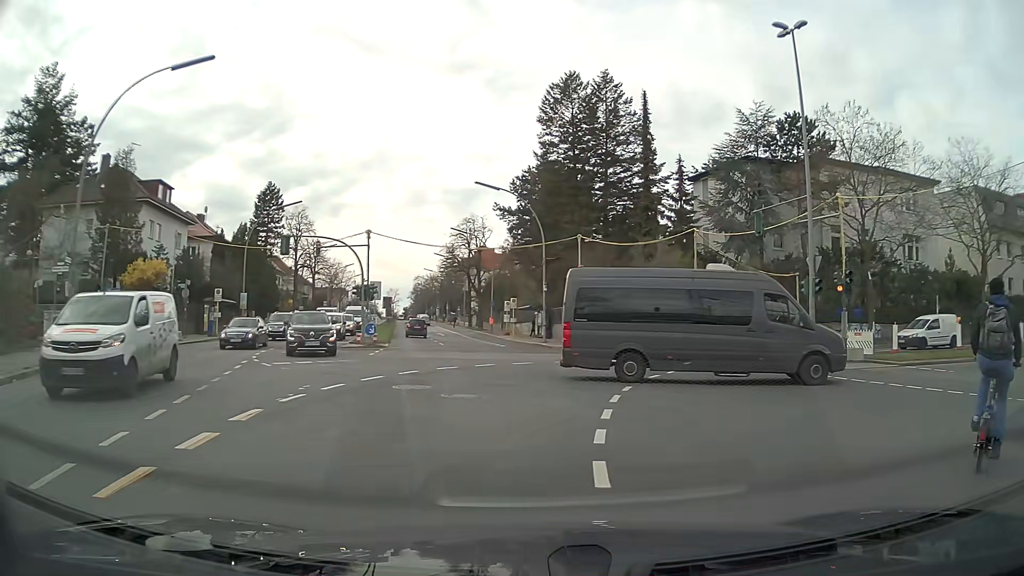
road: secondary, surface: asphalt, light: Day
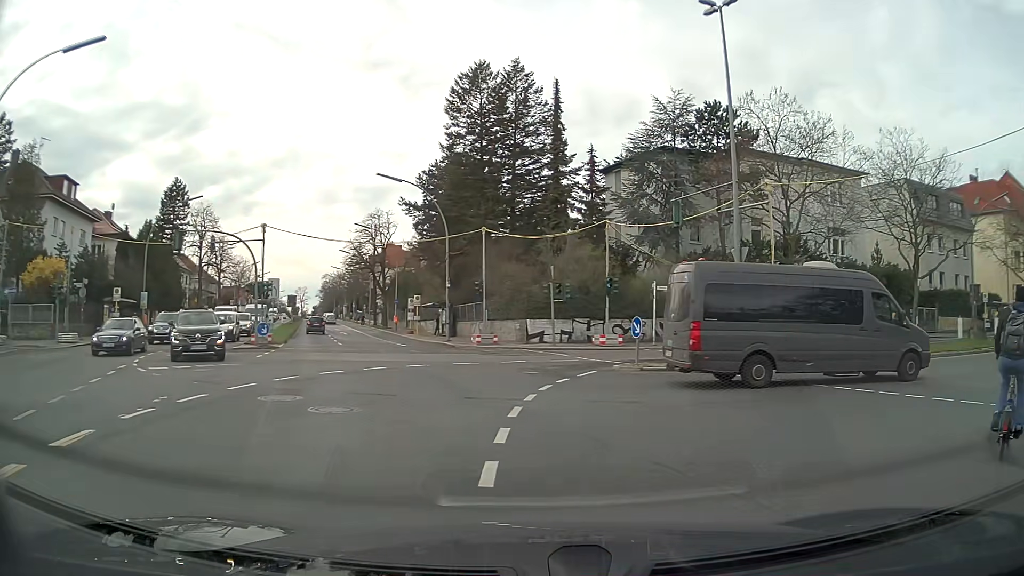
(+0.1, +2.0) m; +7°
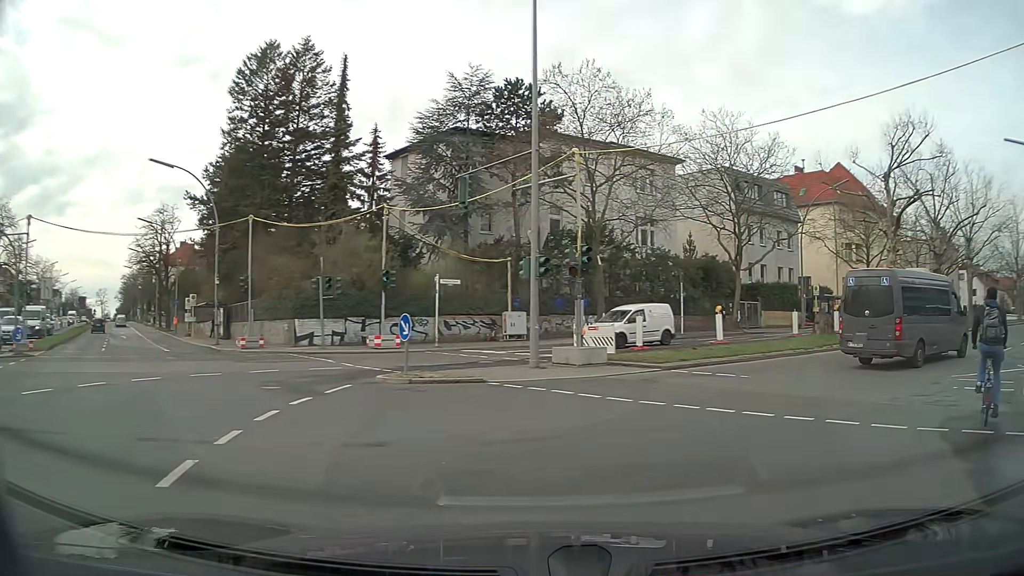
(+0.6, +4.1) m; +16°
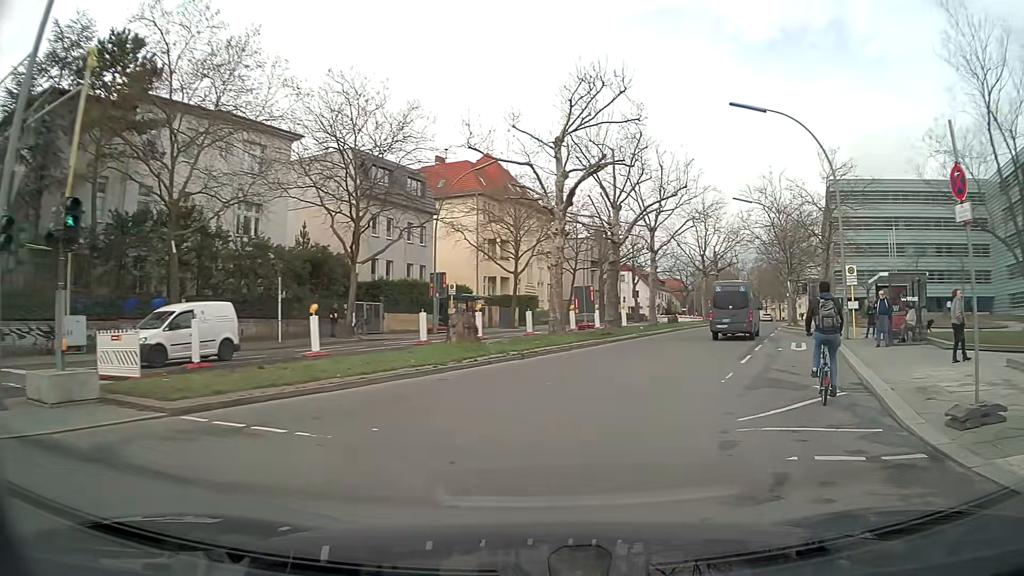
(+2.7, +8.0) m; +33°
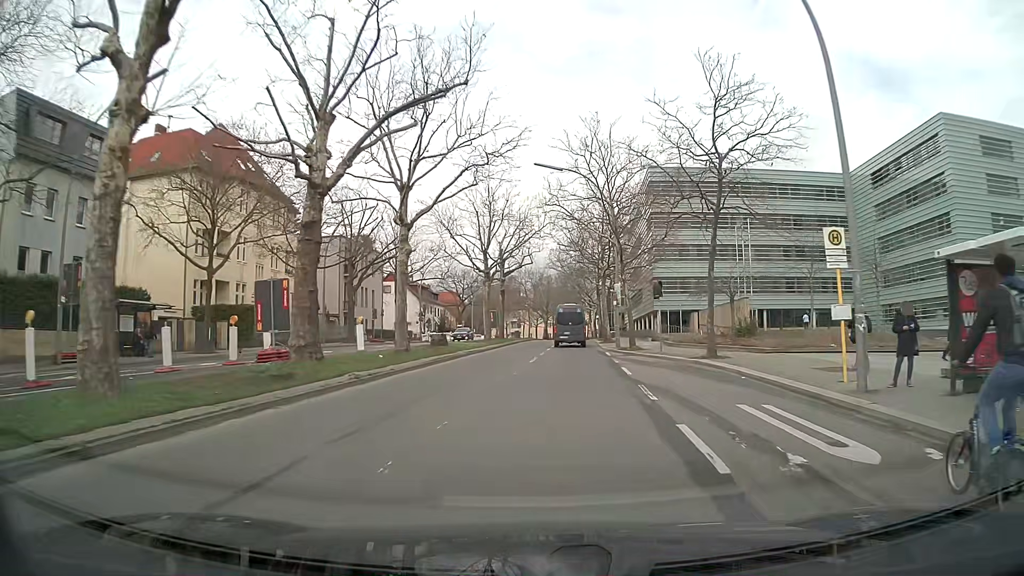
(+3.4, +18.1) m; +18°
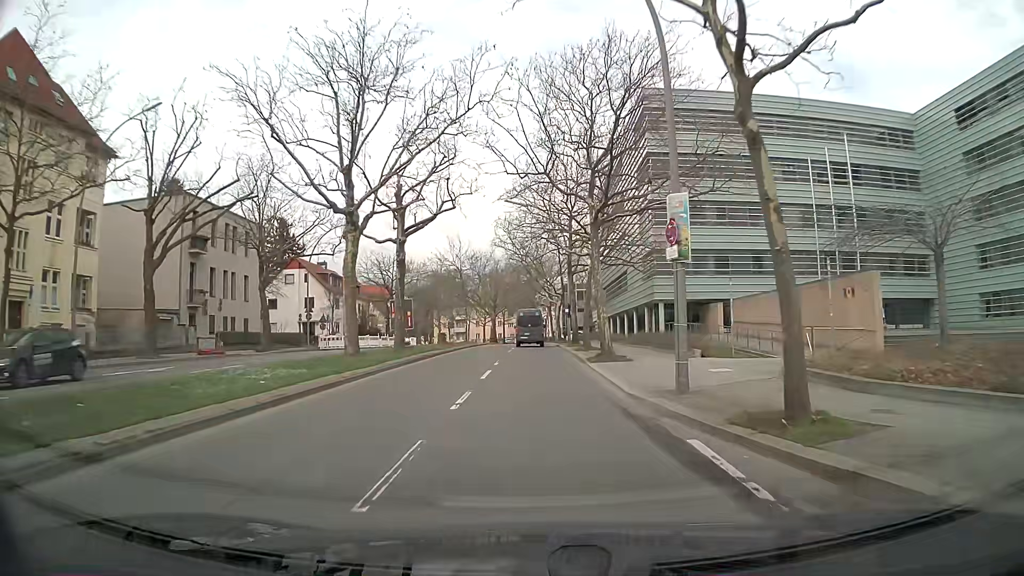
(+1.3, +26.0) m; +4°
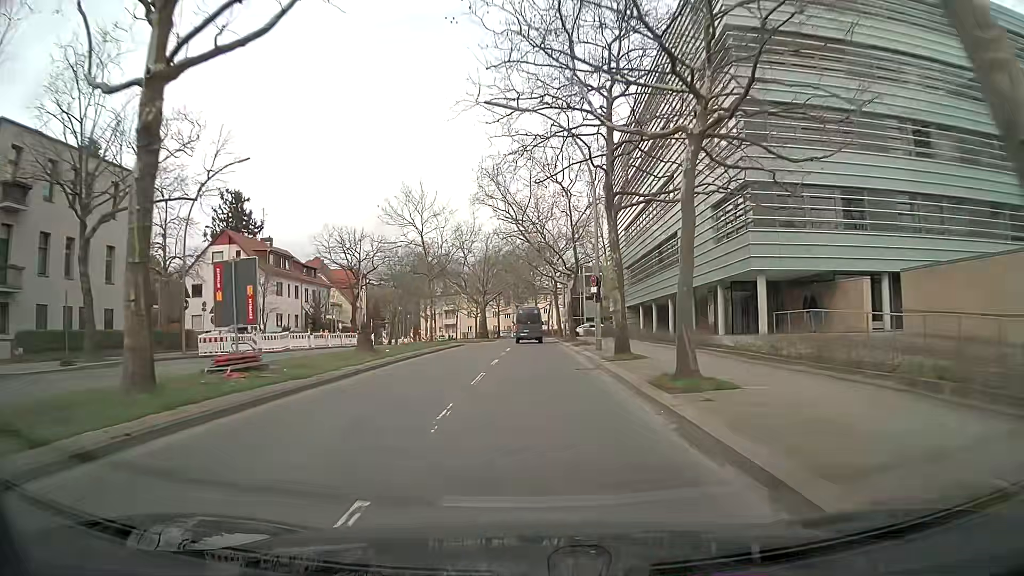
(+0.2, +21.4) m; 0°
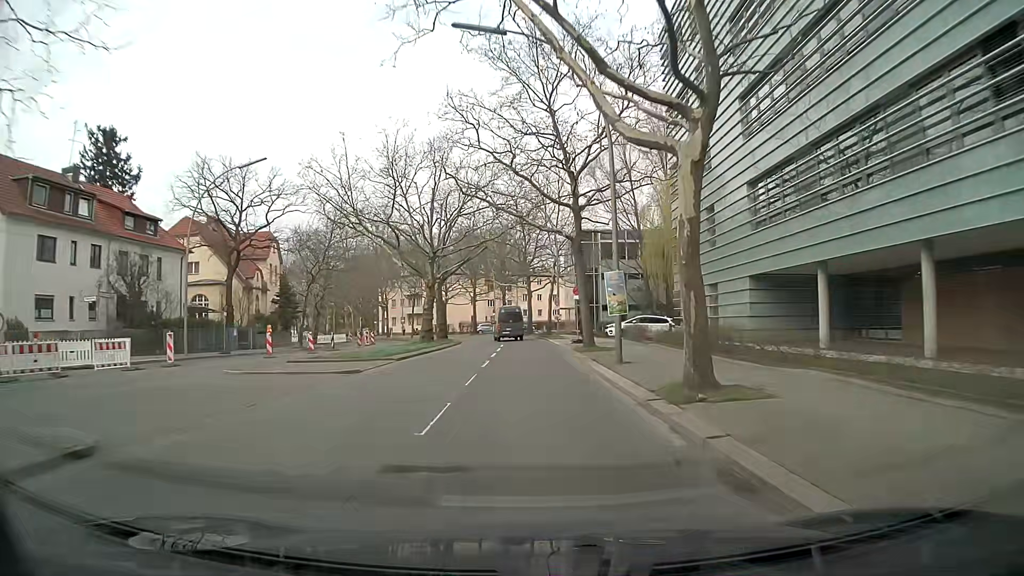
(+0.1, +36.6) m; 0°
(0, +10) (0, +20) (0, +30) (0, +40) (0, +50) (-1, +60) (-3, +70) (-5, +79) (-9, +89) (-14, +97) m
